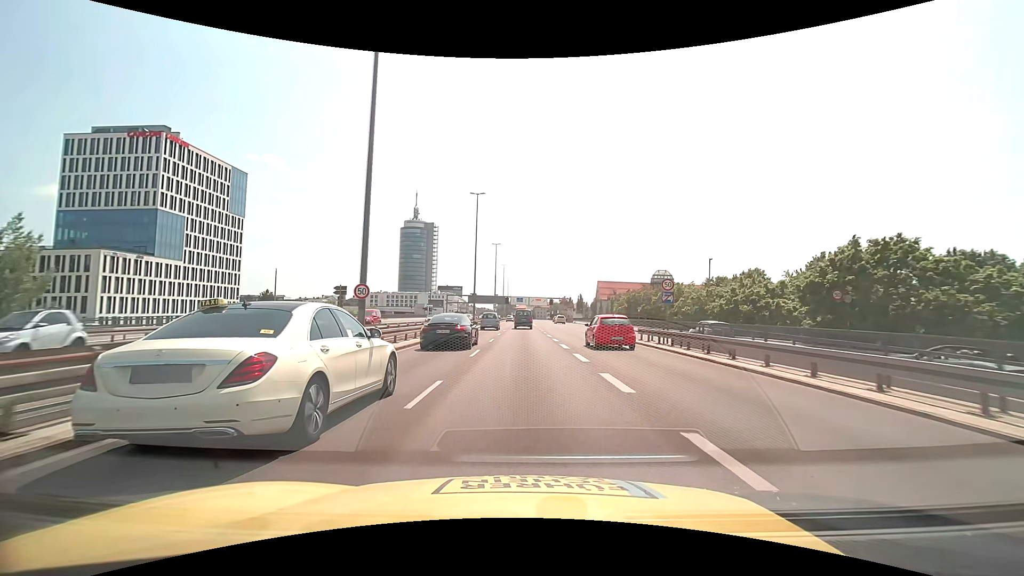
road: trunk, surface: asphalt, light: Day
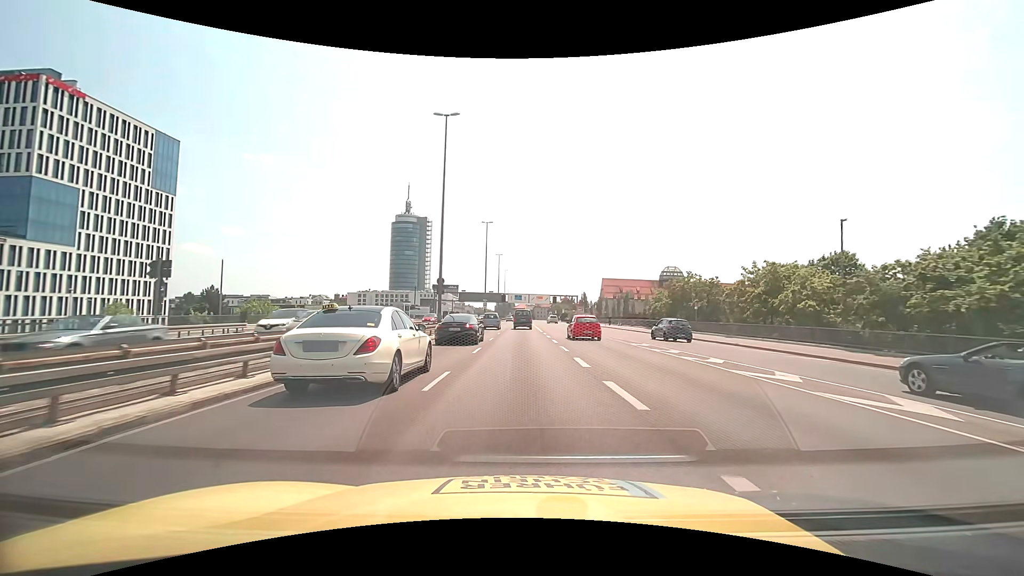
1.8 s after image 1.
(+0.1, +25.6) m; 0°
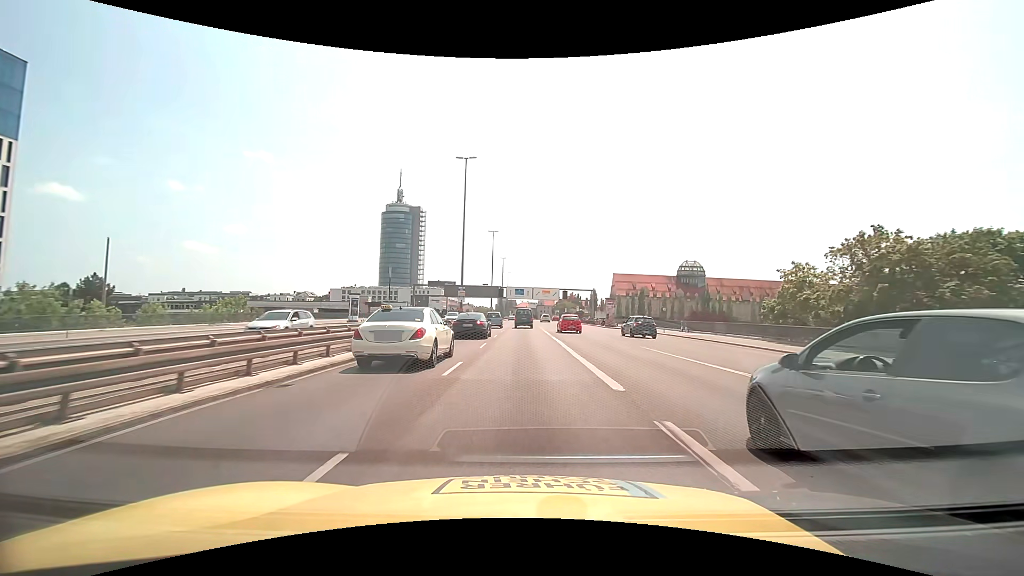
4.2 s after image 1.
(-0.1, +34.0) m; 0°
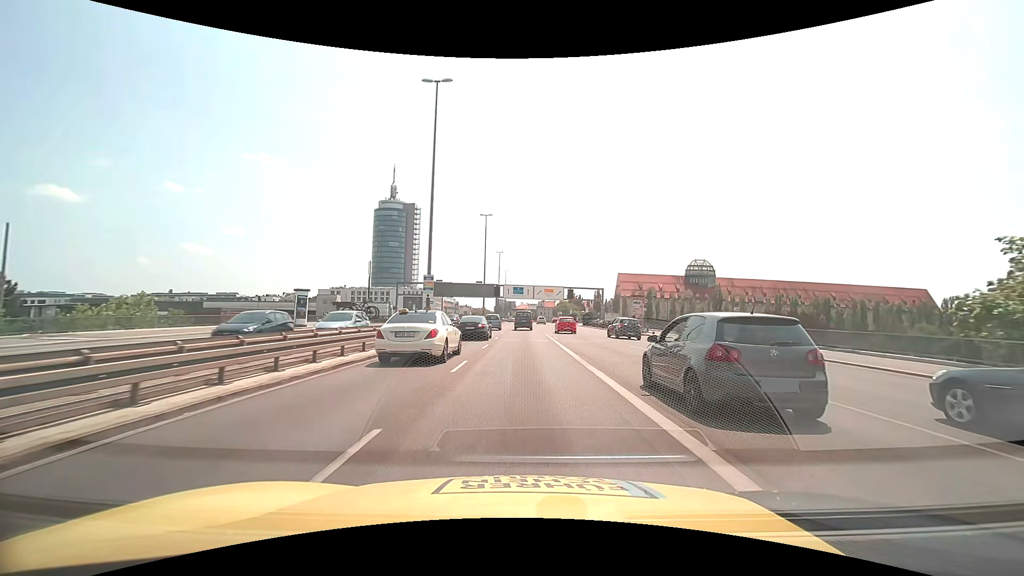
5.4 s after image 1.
(0.0, +17.0) m; 0°
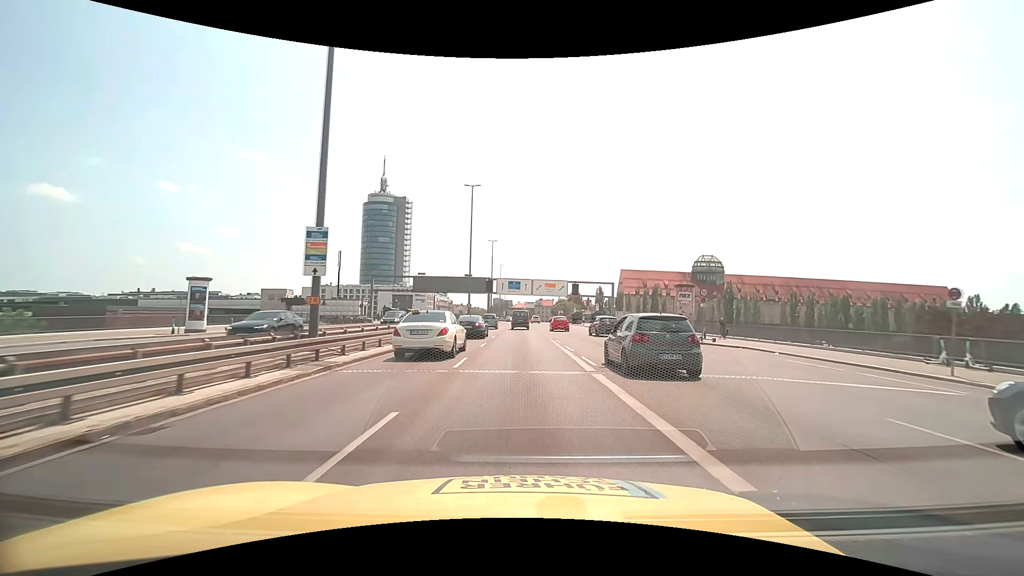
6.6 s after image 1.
(0.0, +17.0) m; 0°
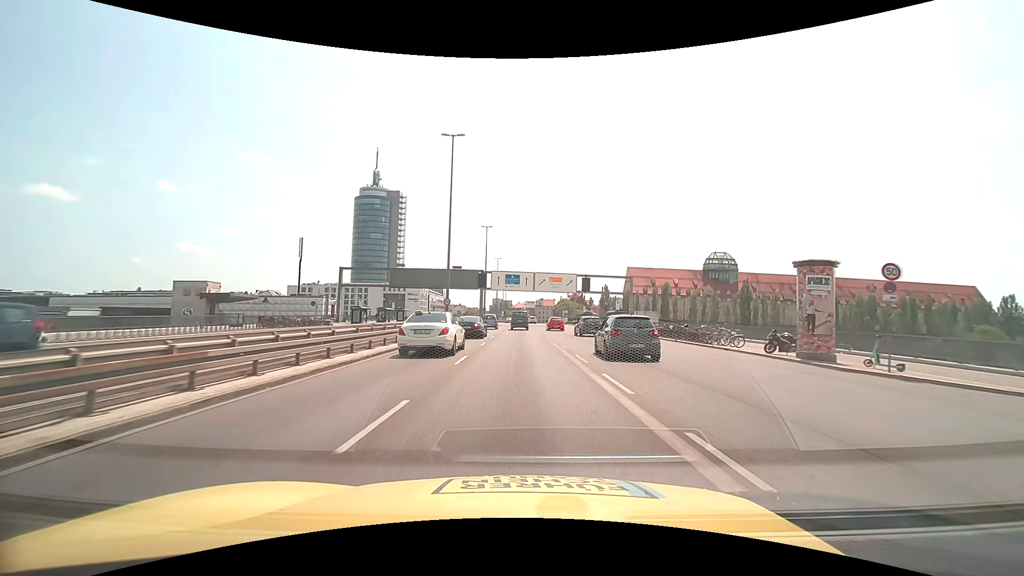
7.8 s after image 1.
(0.0, +17.0) m; 0°
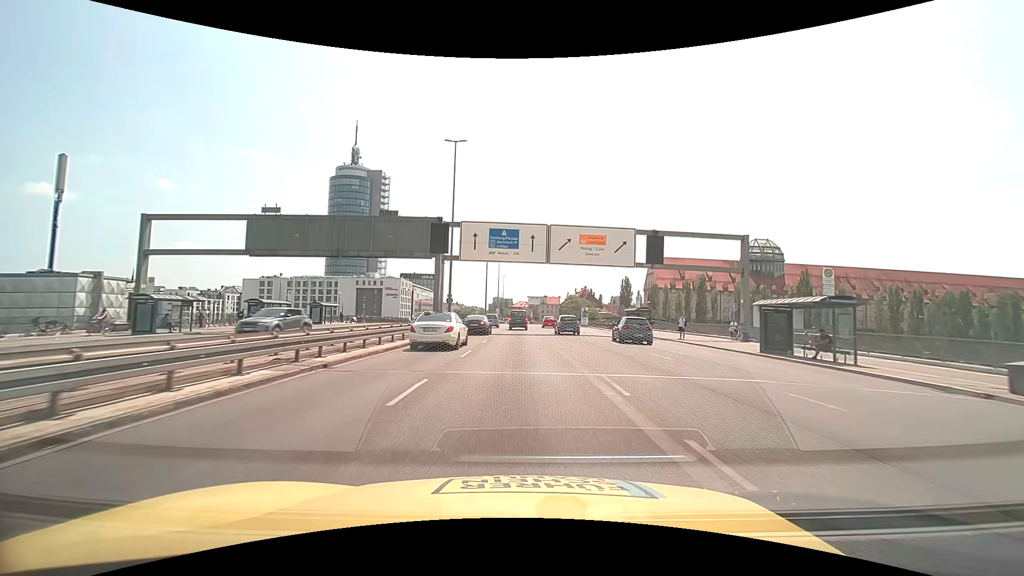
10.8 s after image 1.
(0.0, +42.6) m; 0°
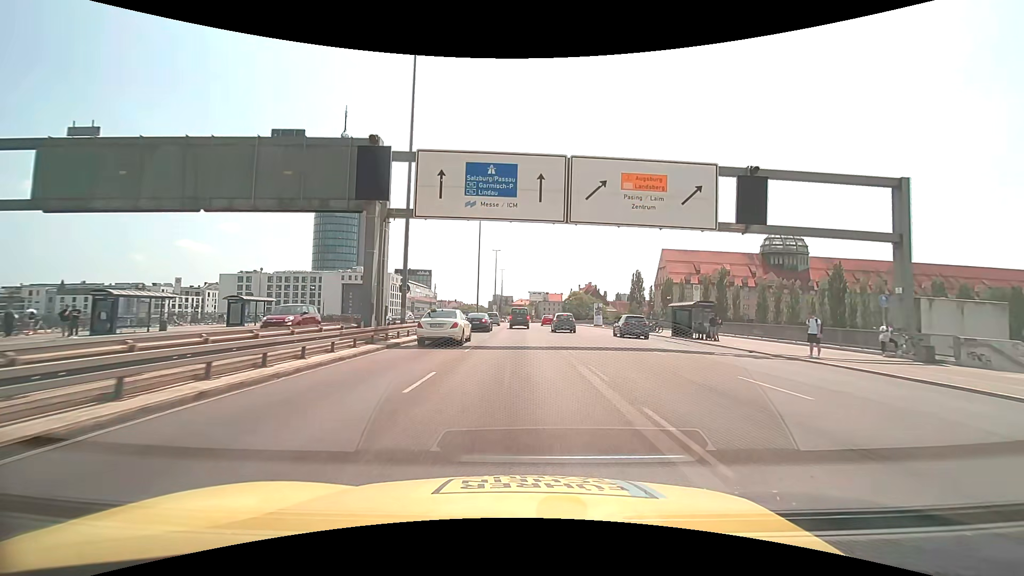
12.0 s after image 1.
(0.0, +17.0) m; 0°
(0, +10) (0, +20) (0, +30) (0, +40) (0, +50) (0, +60) (0, +70) (0, +80) (0, +90) (0, +100) m
